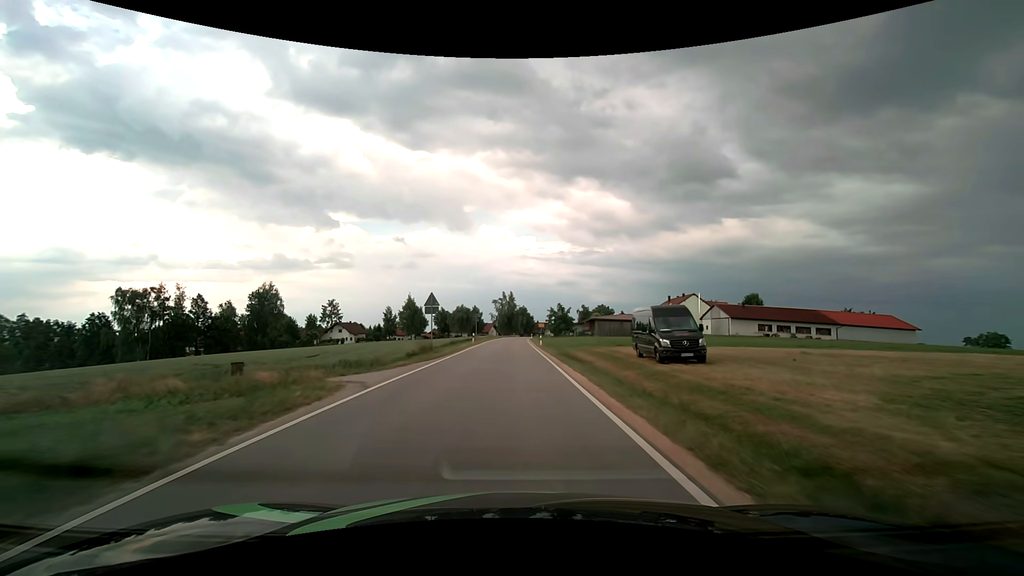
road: tertiary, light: Day
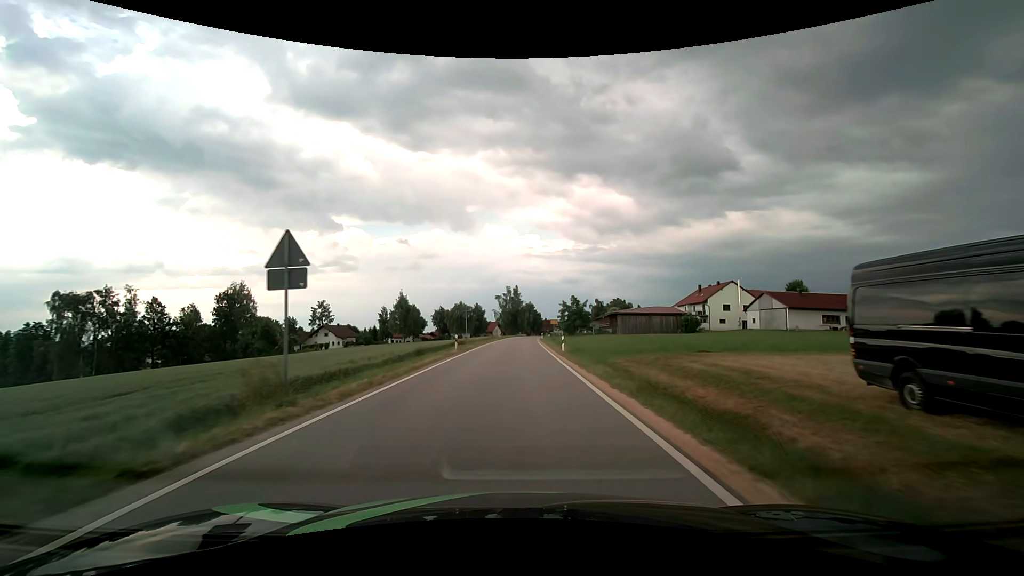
(-0.1, +17.4) m; -1°
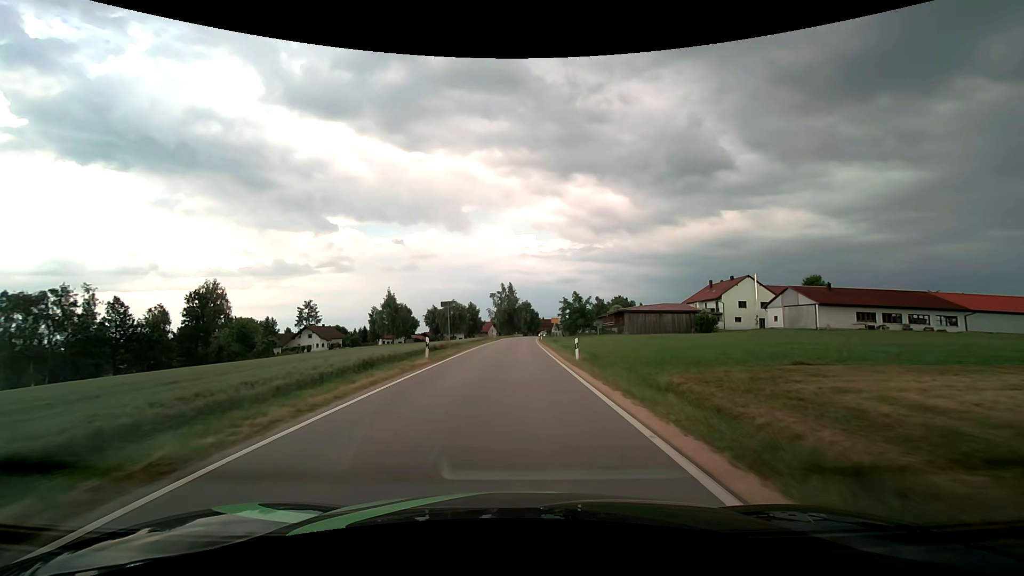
(0.0, +8.6) m; 0°
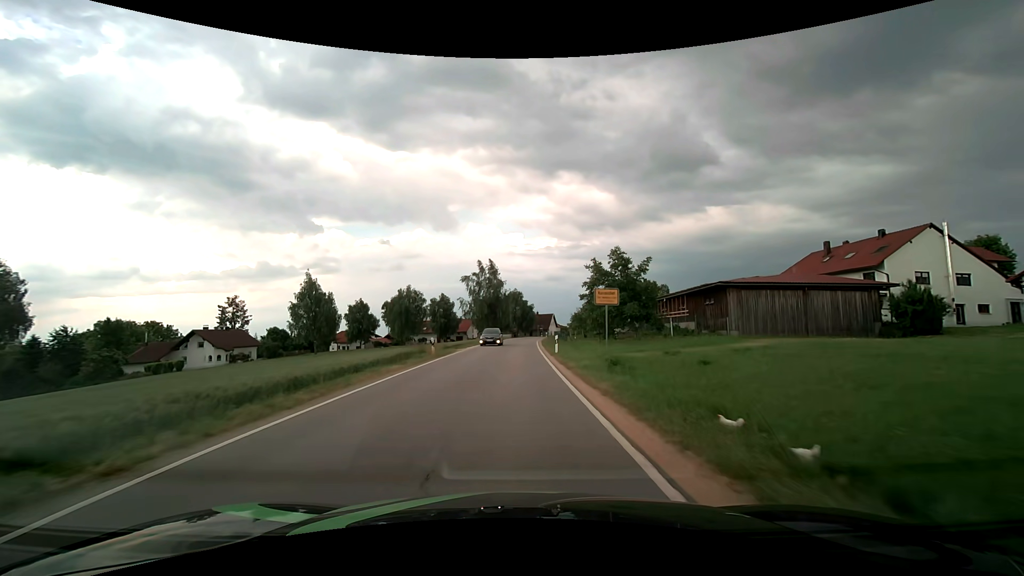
(+0.6, +41.9) m; +1°
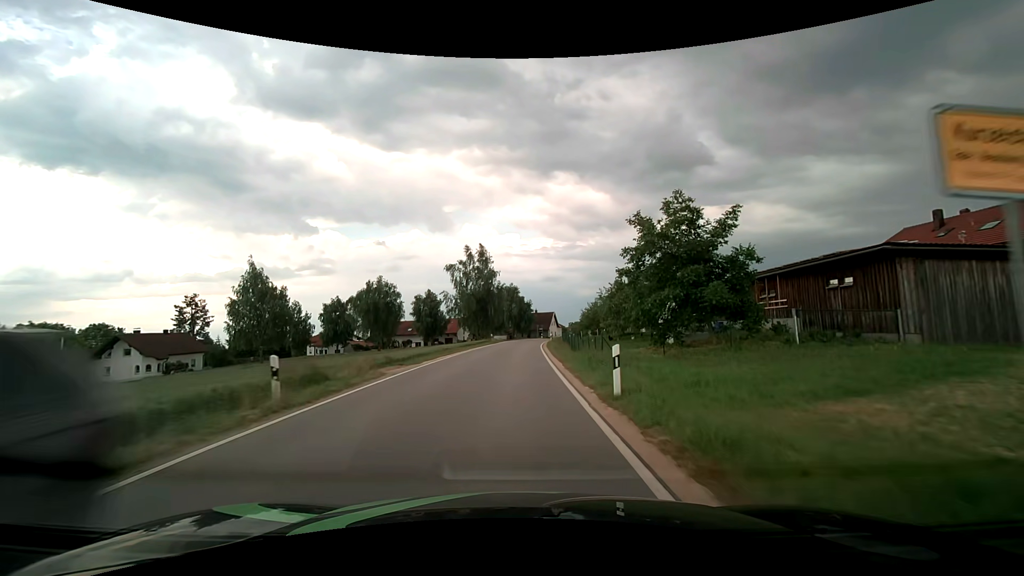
(+0.1, +16.6) m; 0°
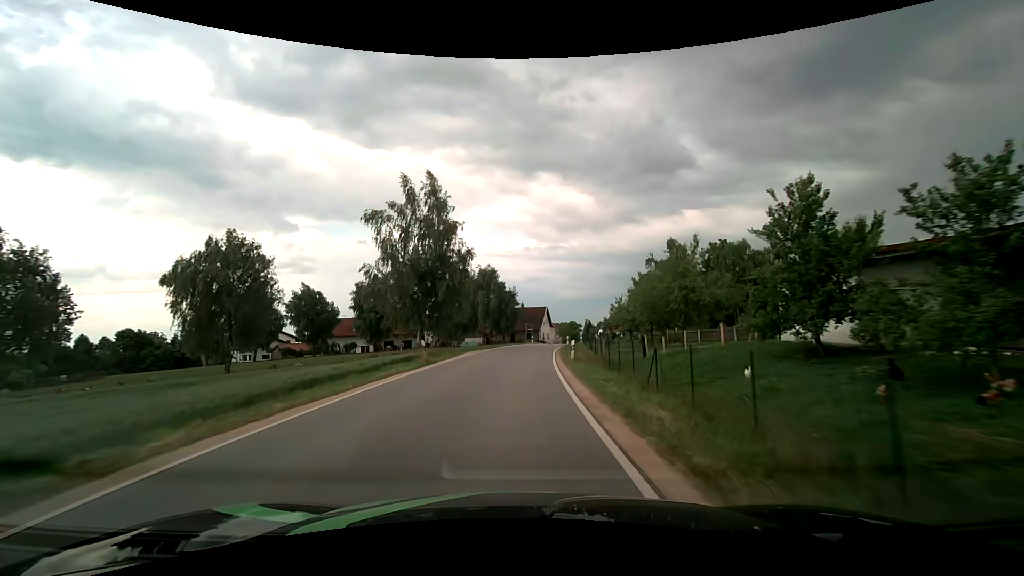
(+0.4, +33.1) m; +2°
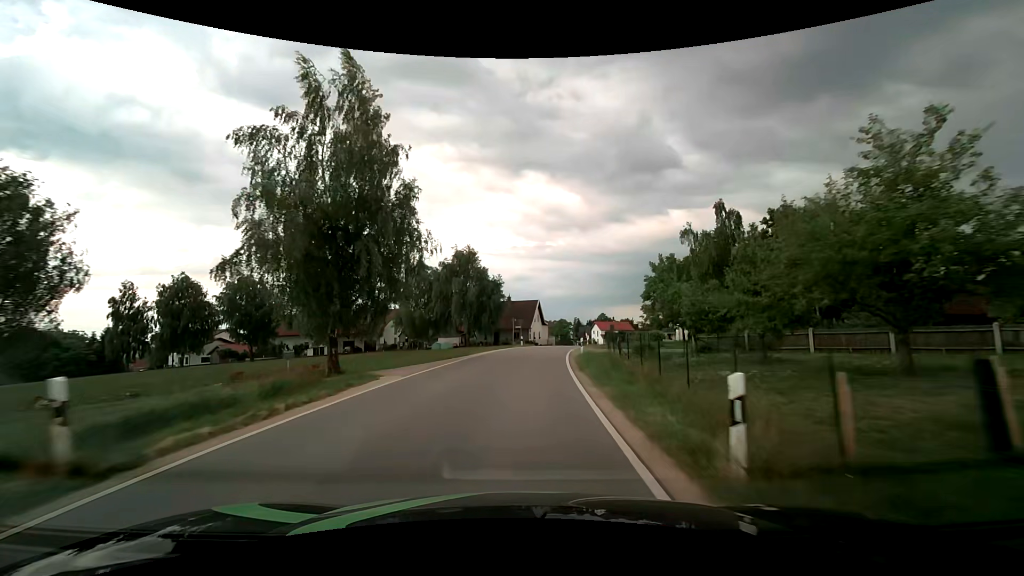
(+0.2, +17.0) m; +1°
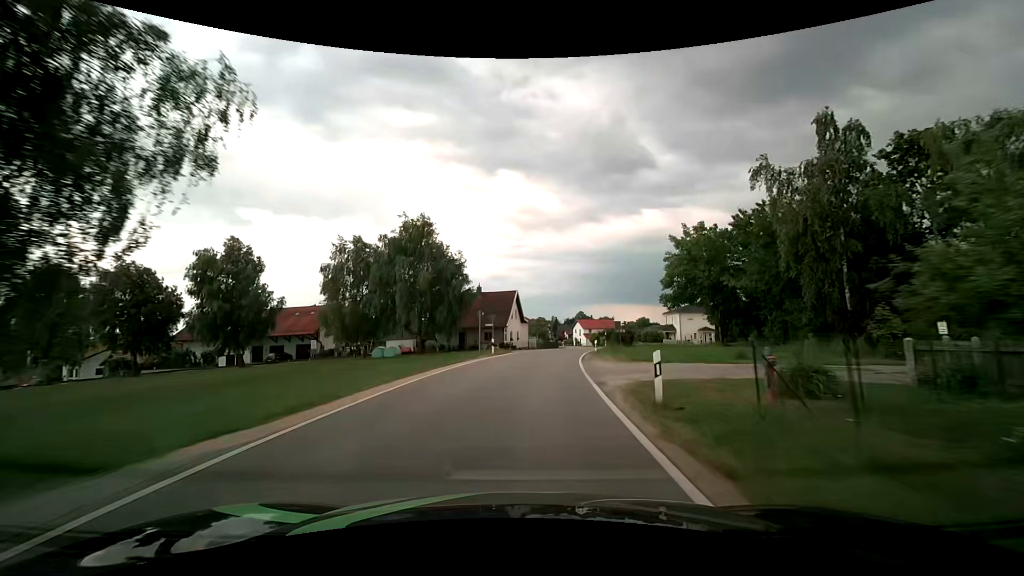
(+0.4, +17.3) m; +3°
(0, +10) (+1, +20) (+2, +30) (+4, +40) (+6, +50) (+8, +59) (+10, +69) (+11, +79) (+13, +89) (+13, +99) m
